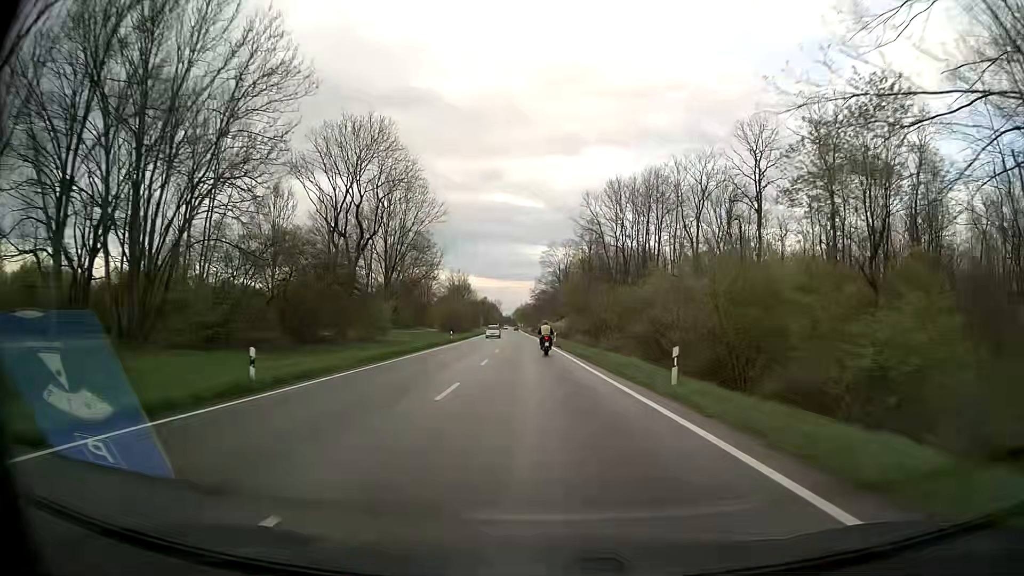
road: secondary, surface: asphalt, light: Day
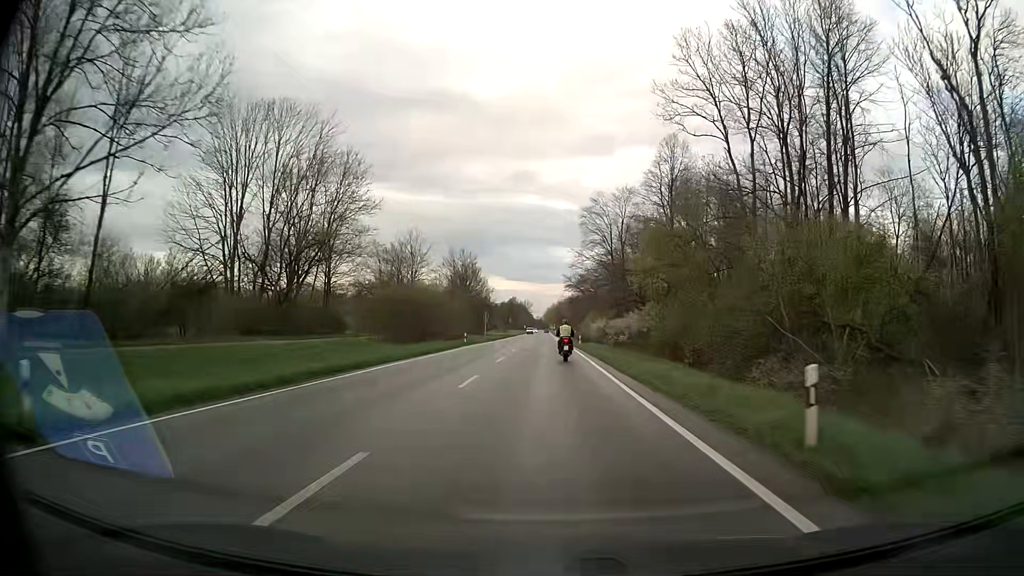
(-1.7, +57.8) m; -3°
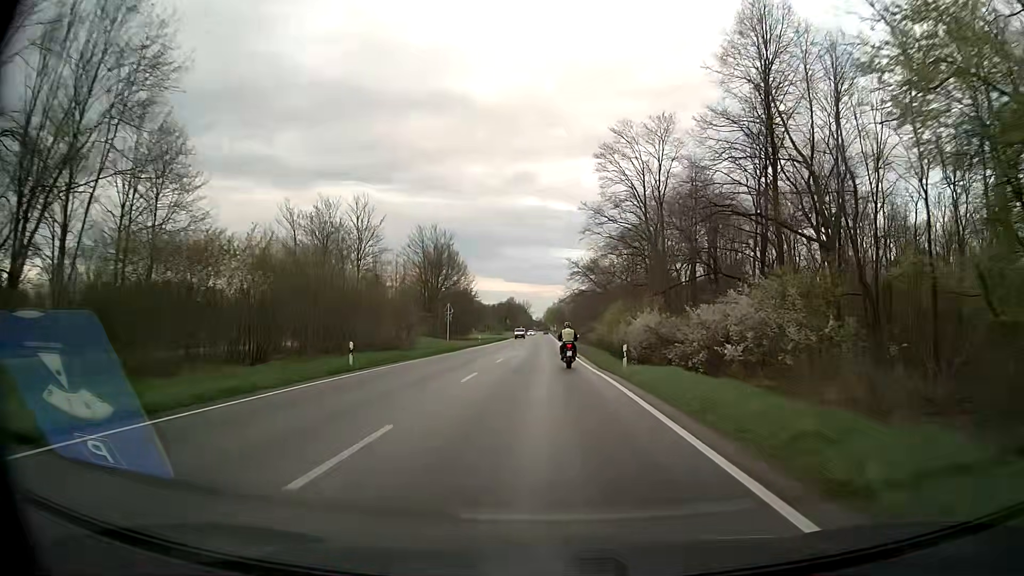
(+0.2, +33.9) m; 0°
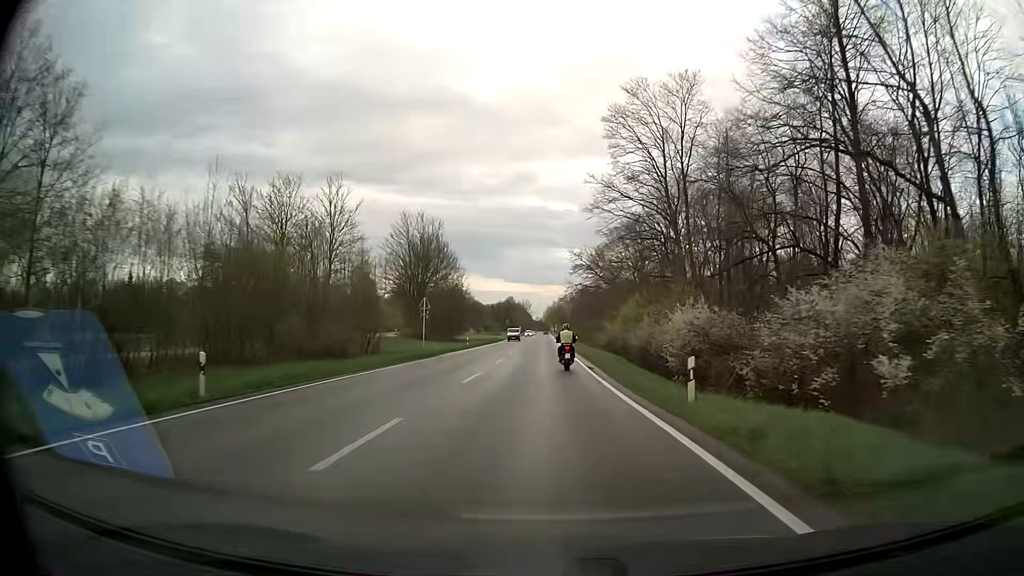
(0.0, +11.2) m; 0°
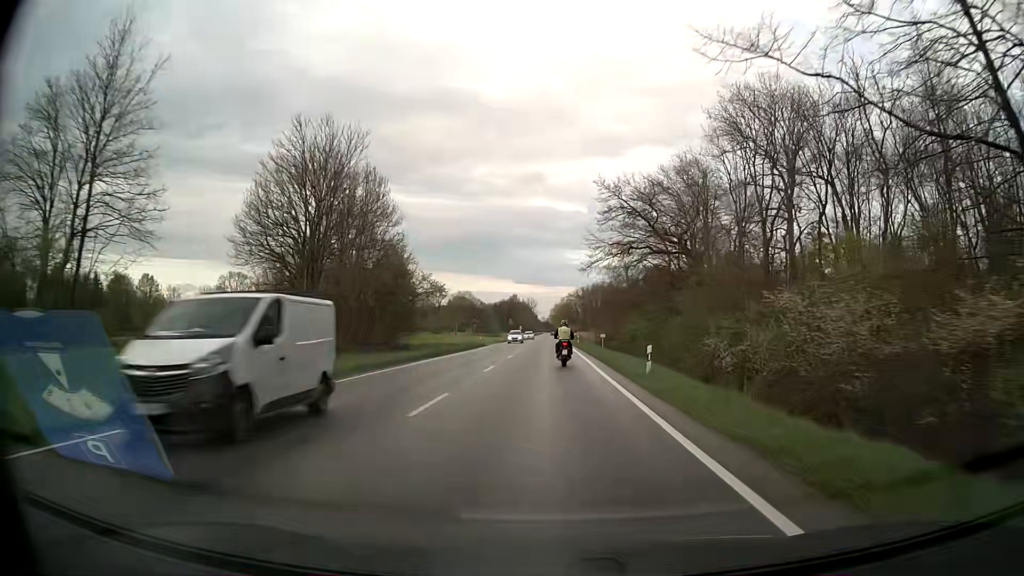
(-0.3, +43.8) m; -1°
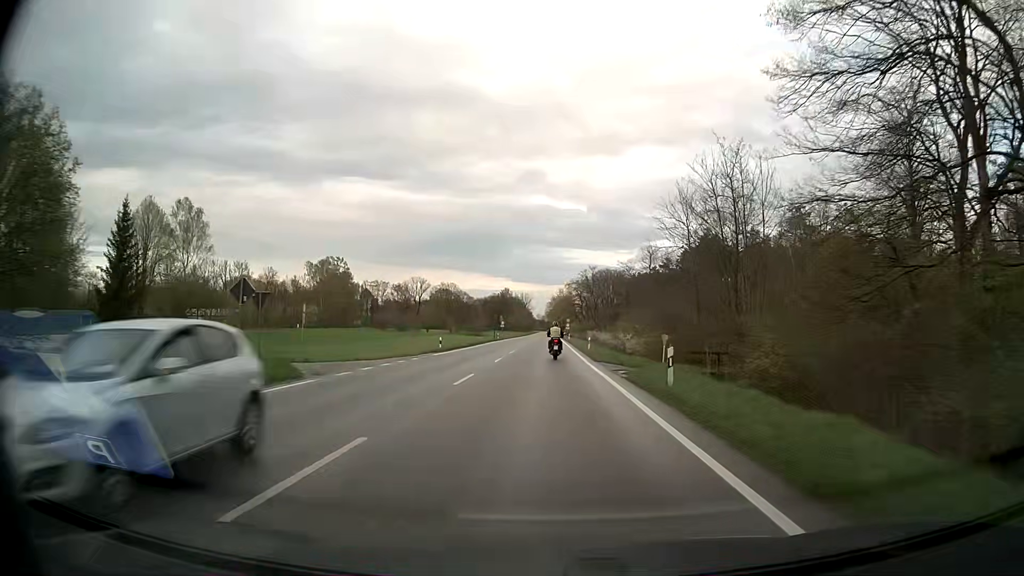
(+0.4, +54.8) m; 0°
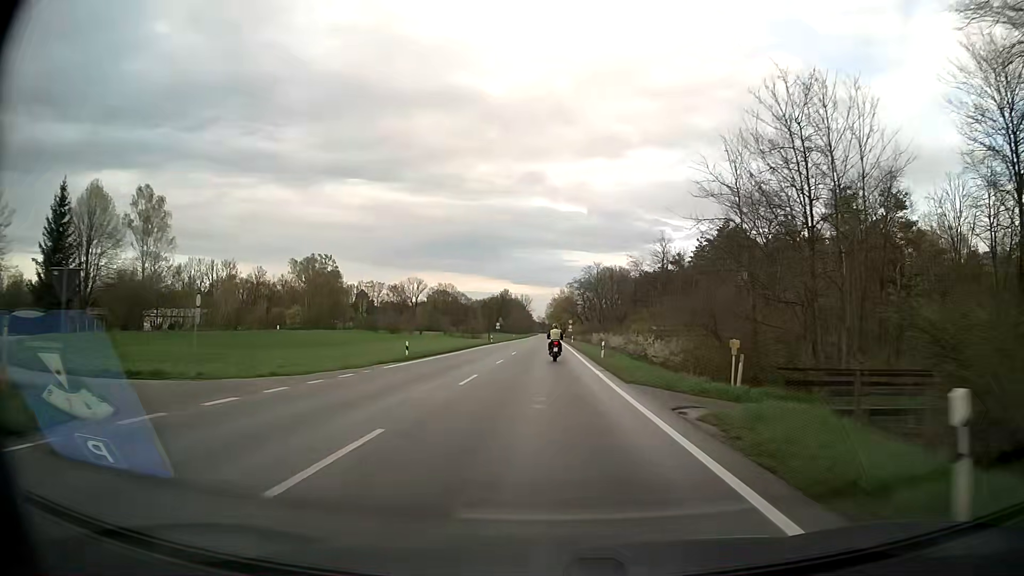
(0.0, +11.3) m; 0°
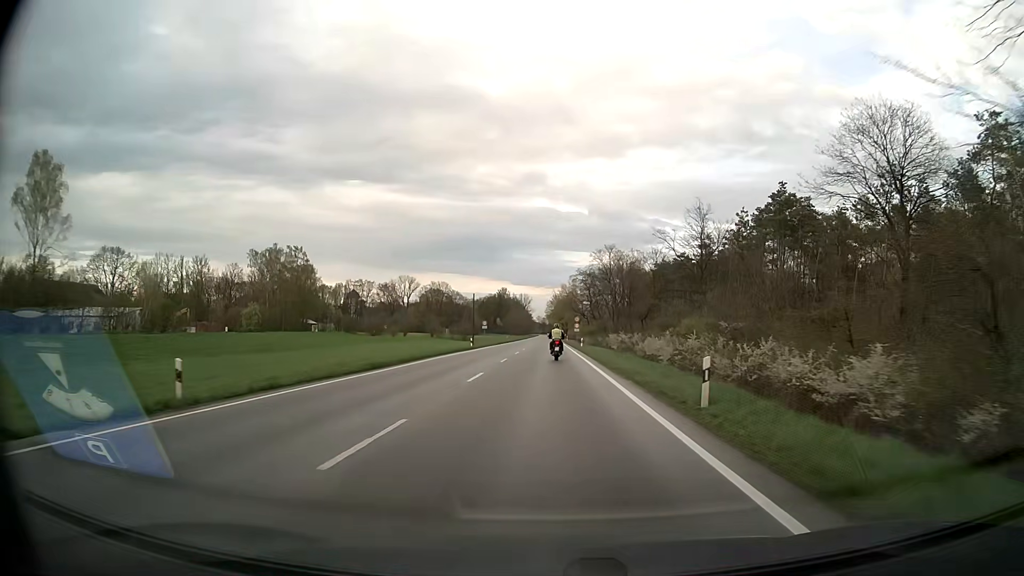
(+0.1, +22.9) m; 0°
(0, +10) (0, +20) (0, +30) (0, +40) (0, +50) (0, +60) (0, +70) (0, +80) (0, +90) (0, +100) m
